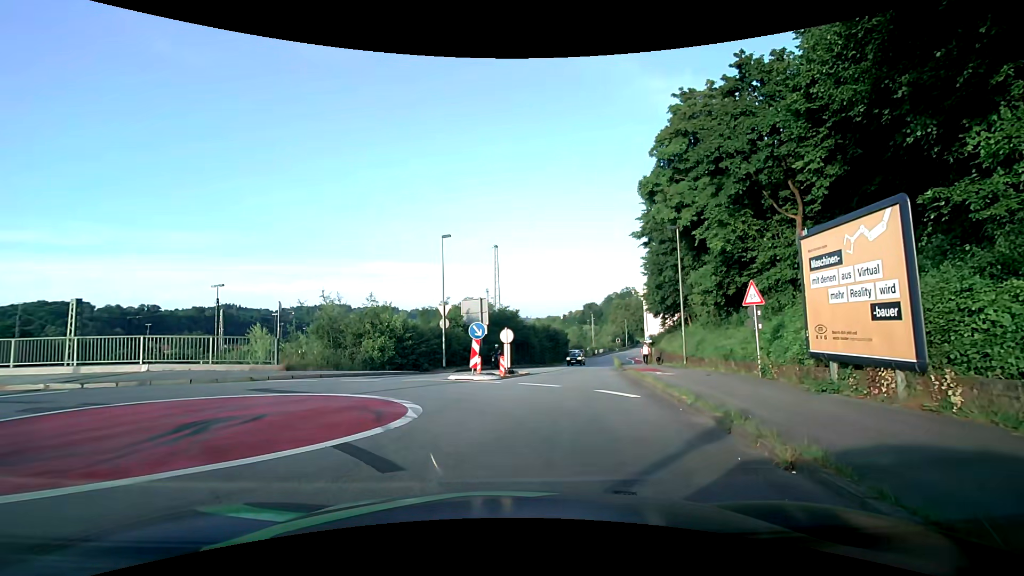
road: residential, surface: asphalt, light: Day
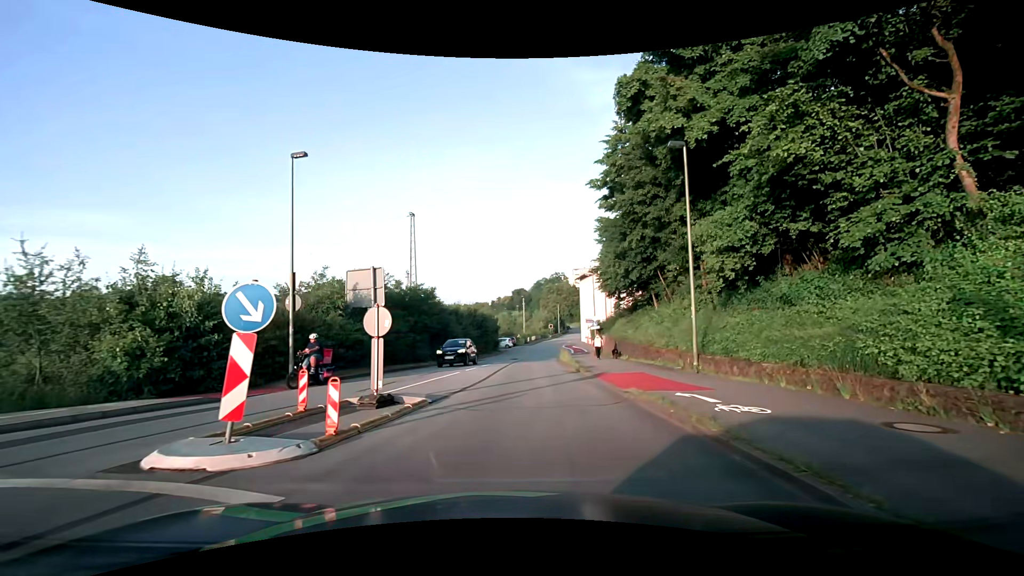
(+0.5, +11.9) m; +6°
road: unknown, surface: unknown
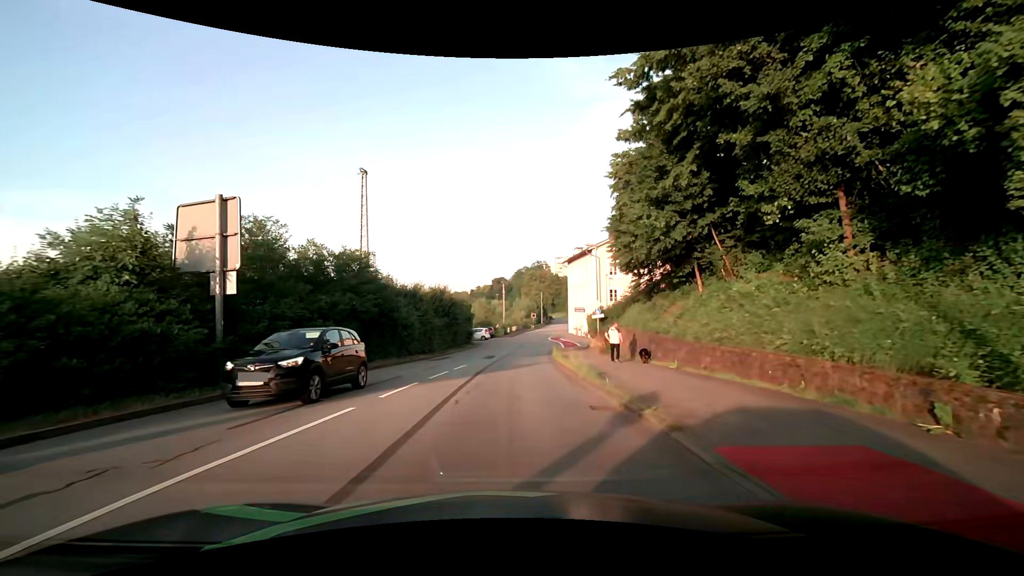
(+0.4, +12.0) m; +2°
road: residential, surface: asphalt
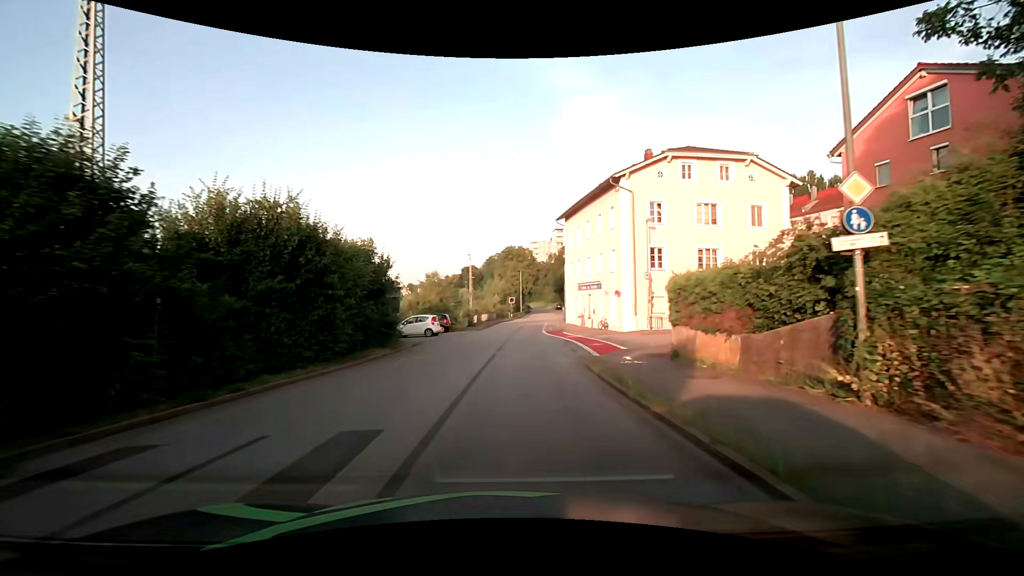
(+0.5, +28.3) m; +3°
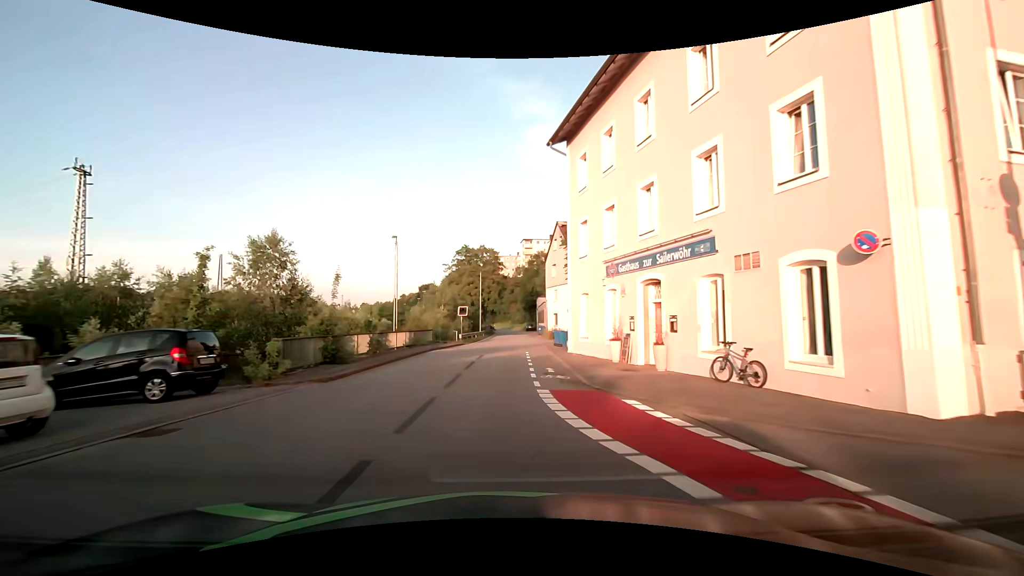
(+1.3, +29.4) m; +4°
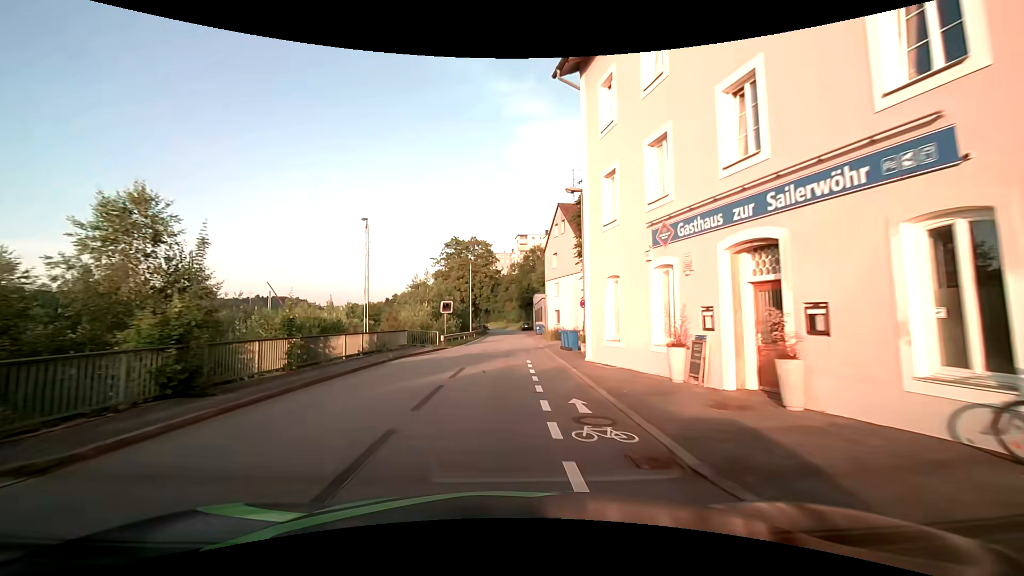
(+0.1, +7.7) m; +1°
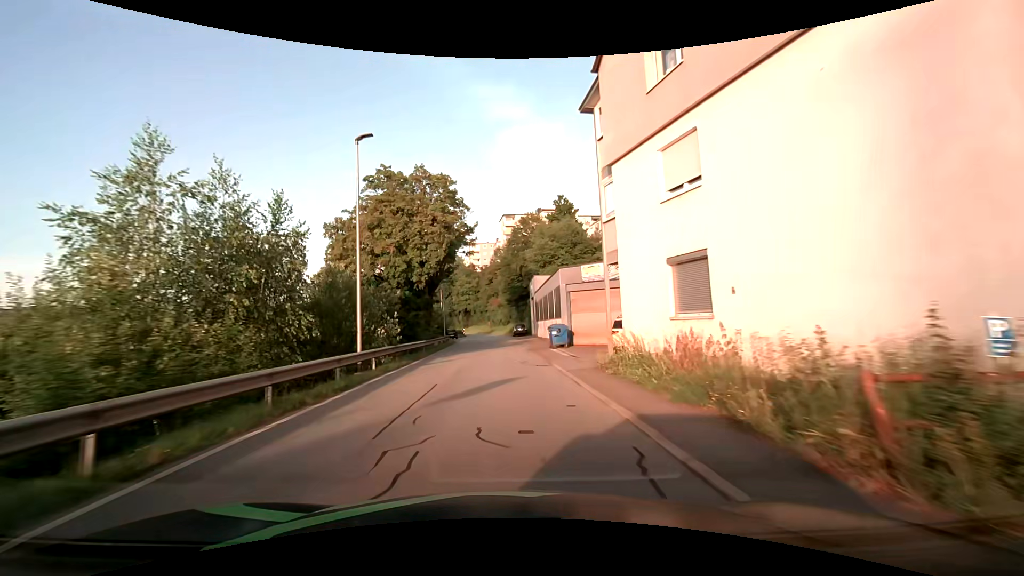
(+0.5, +37.3) m; +1°
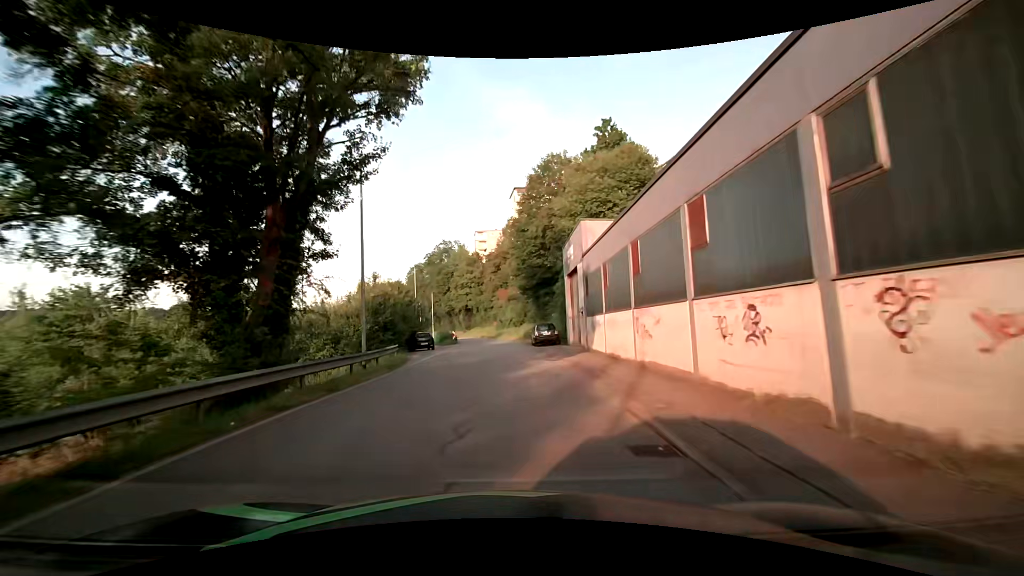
(-0.2, +30.0) m; -1°
(0, +10) (0, +20) (0, +30) (0, +40) (0, +50) (-1, +60) (-2, +70) (-4, +80) (-6, +89) (-9, +99) m
